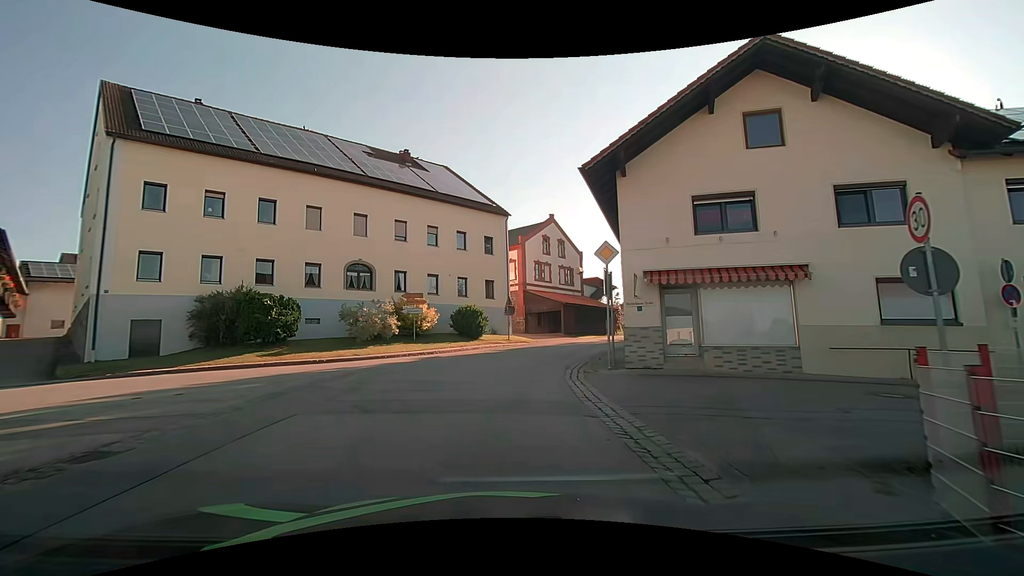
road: secondary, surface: asphalt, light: Day
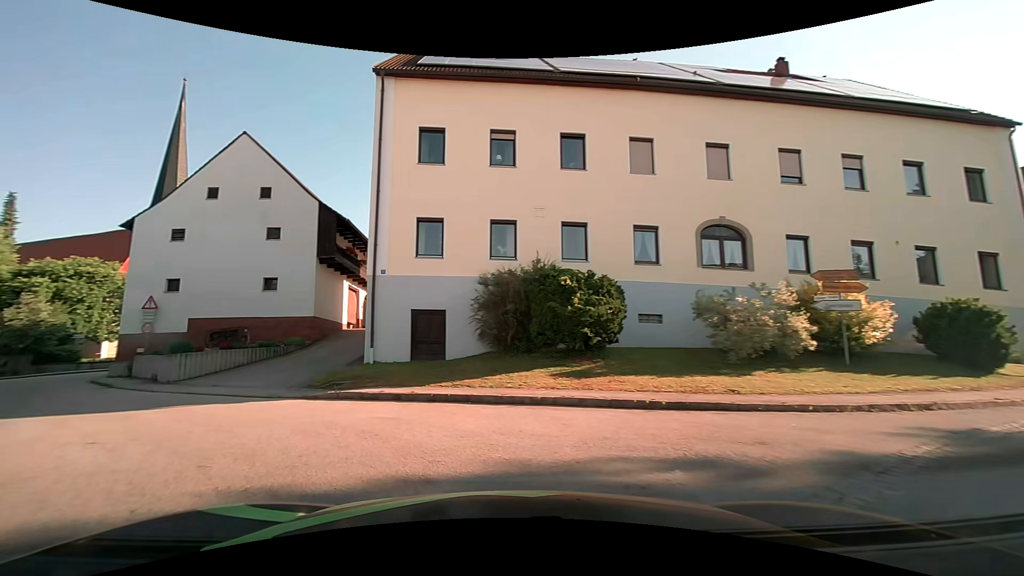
(-2.8, +12.3) m; -42°
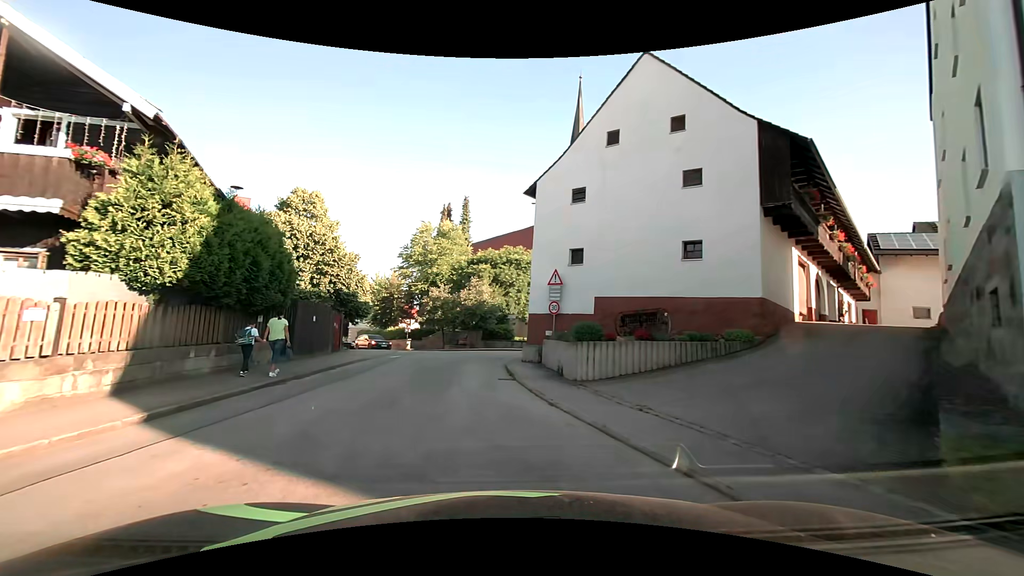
(-3.8, +9.4) m; -40°
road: tertiary
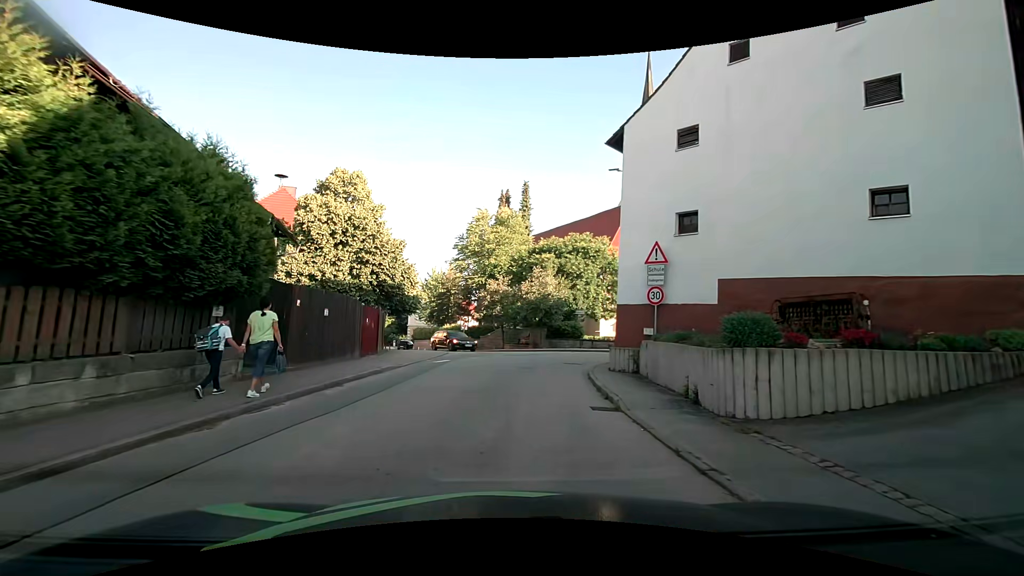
(-0.5, +6.1) m; -8°
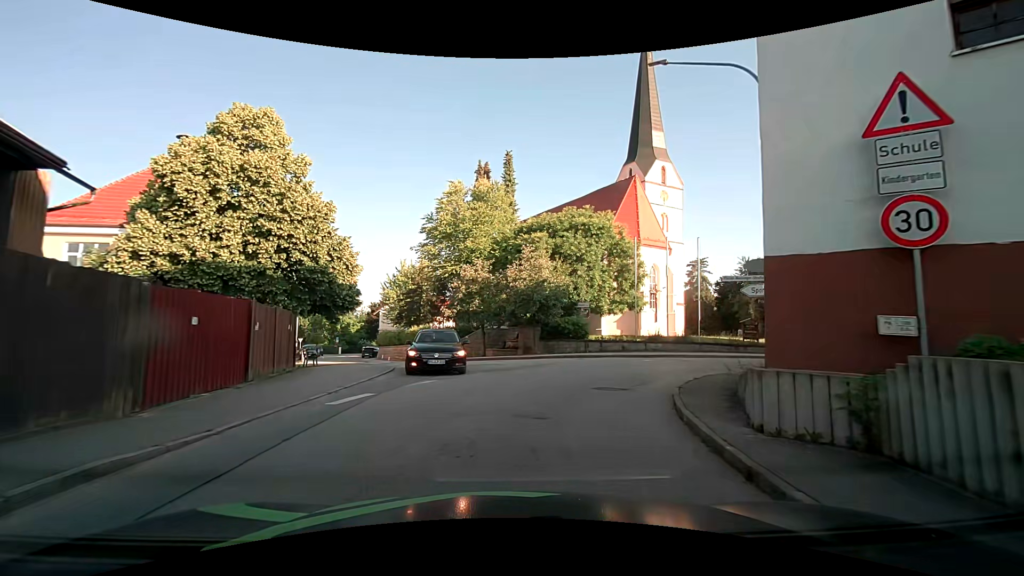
(+0.1, +10.6) m; +2°
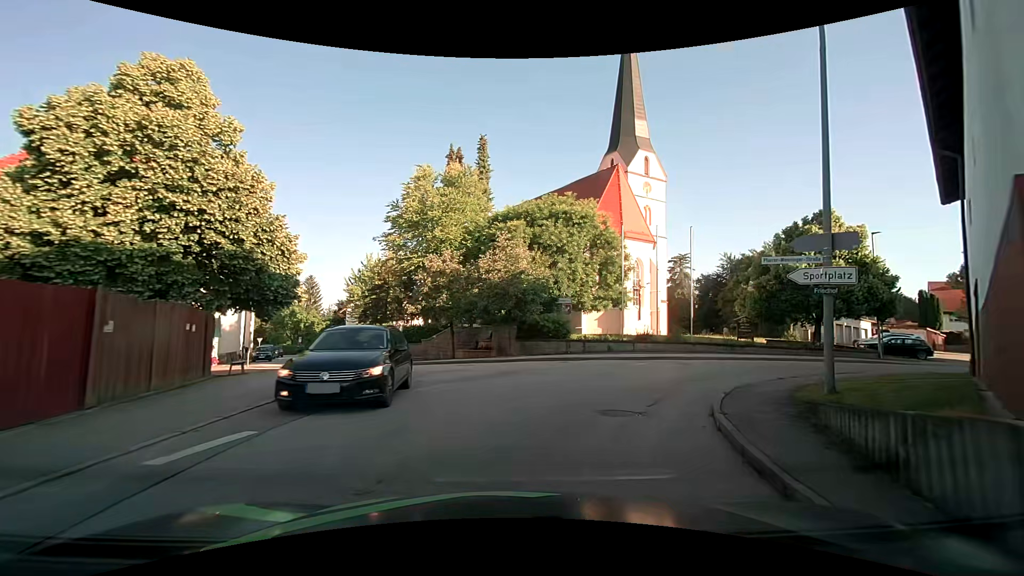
(+0.1, +3.8) m; +4°
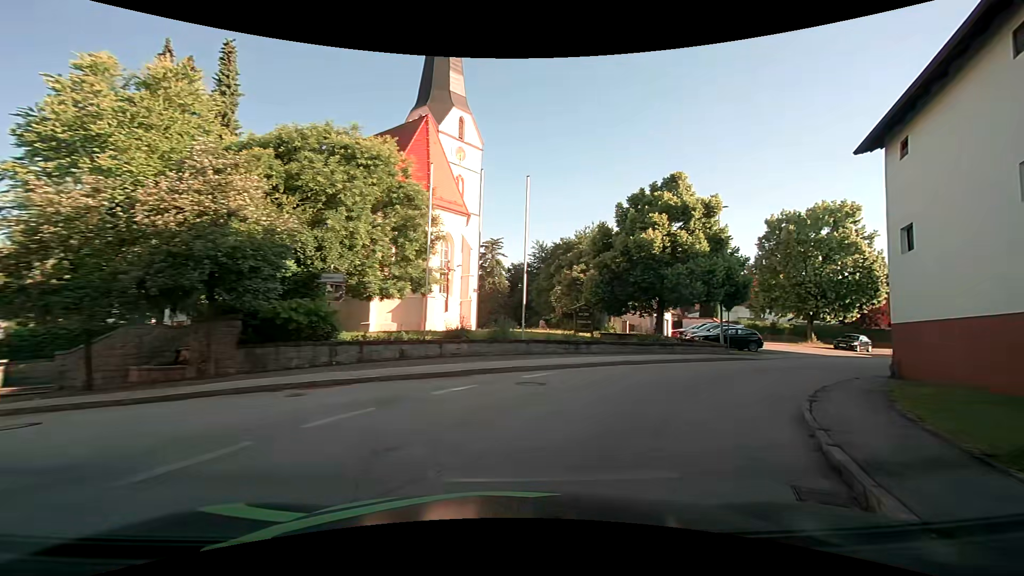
(+1.8, +11.2) m; +22°
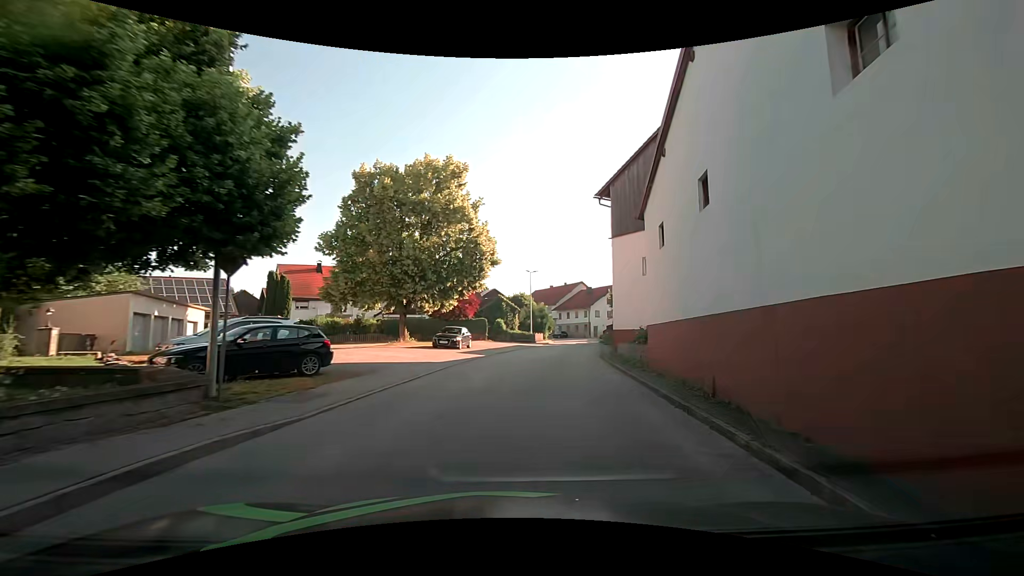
(+7.9, +17.4) m; +44°
(+1, +10) (+2, +20) (+4, +30) (+6, +40) (+8, +49) (+9, +59) (+11, +69) (+12, +79) (+12, +89) (+10, +99) m
